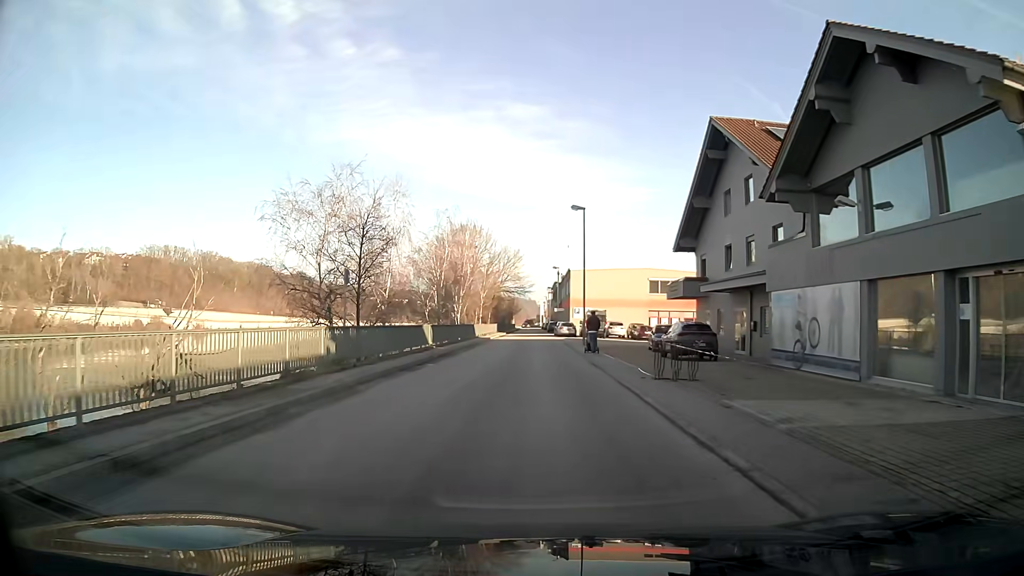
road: unclassified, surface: asphalt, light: Day
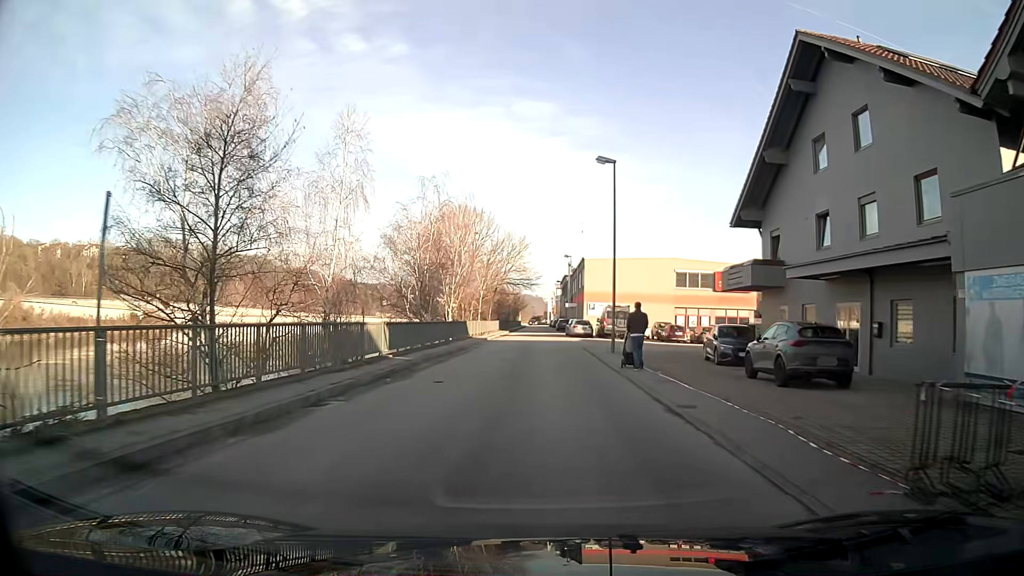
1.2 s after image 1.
(0.0, +11.0) m; 0°
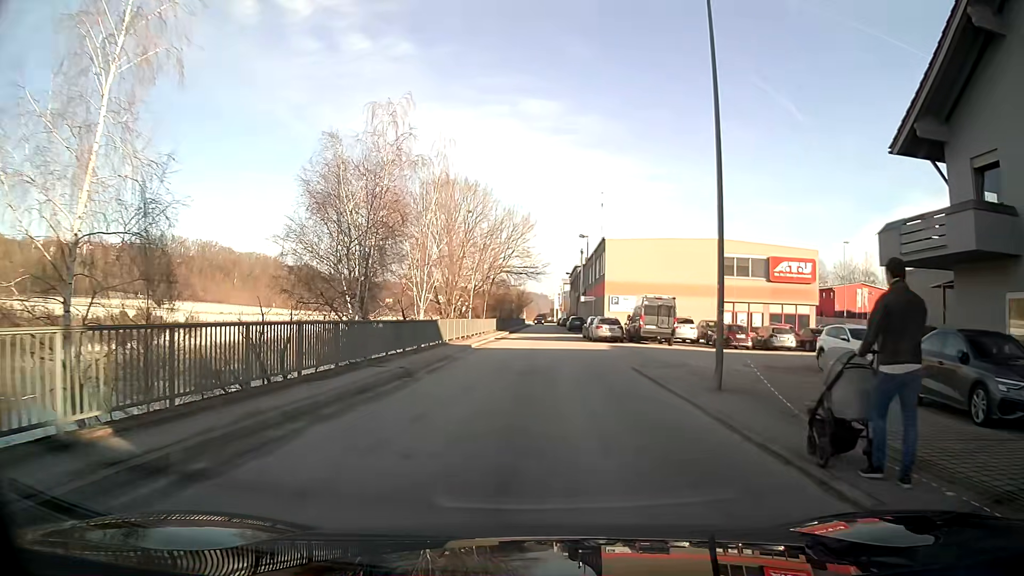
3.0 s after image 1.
(-0.1, +14.8) m; 0°
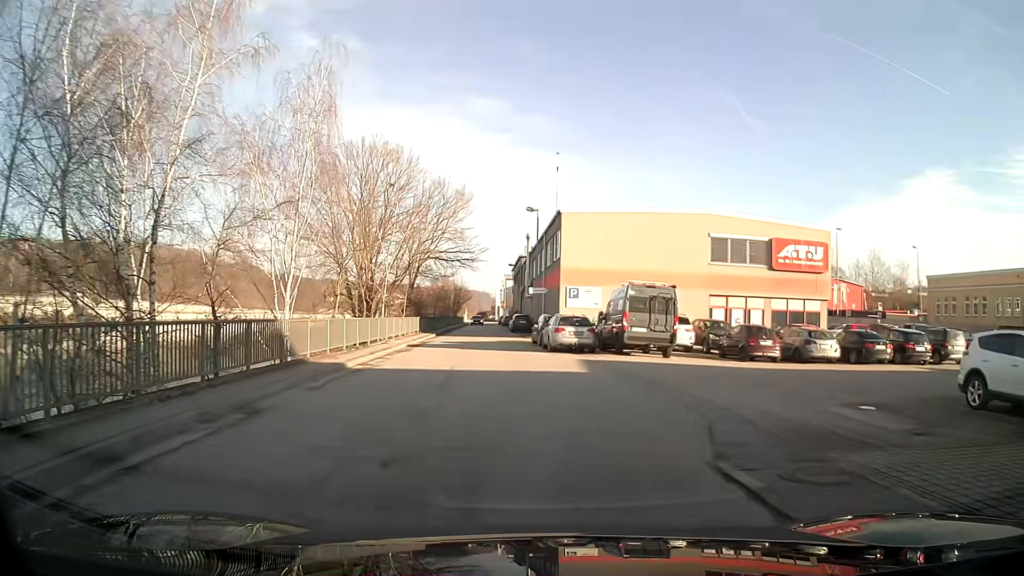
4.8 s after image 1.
(+0.5, +12.4) m; +5°
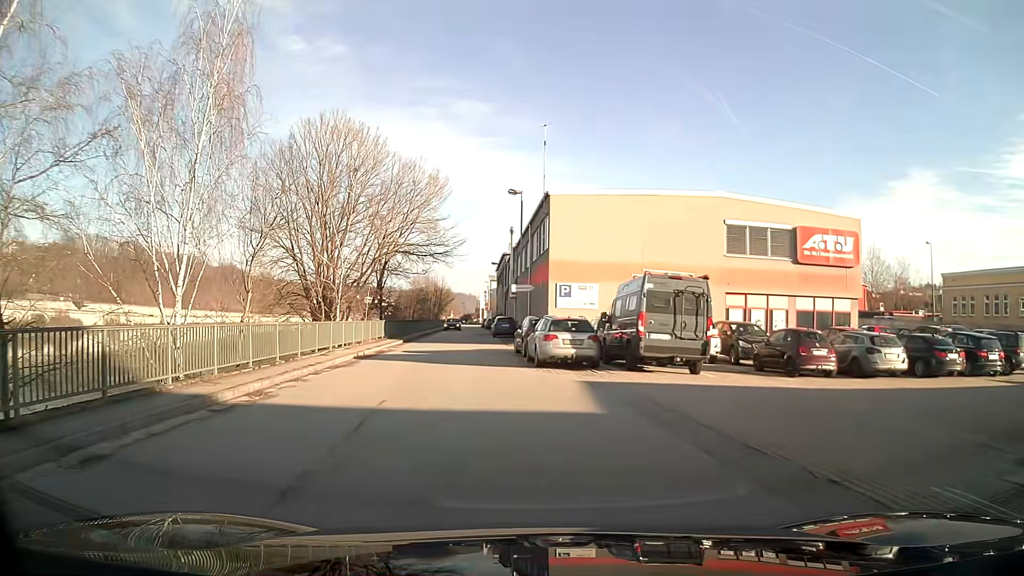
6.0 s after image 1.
(+0.1, +6.3) m; 0°
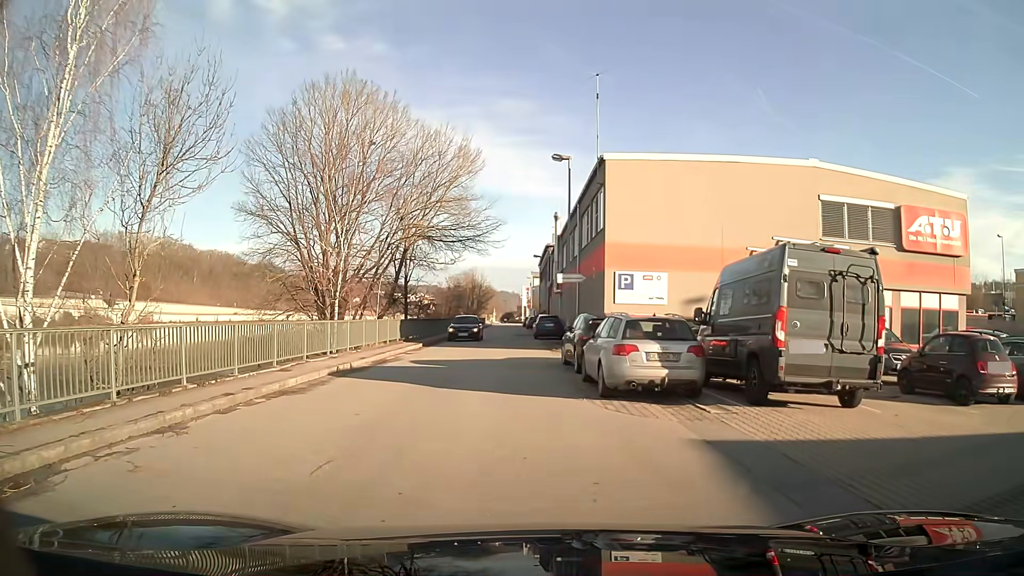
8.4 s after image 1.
(-0.2, +6.9) m; -3°
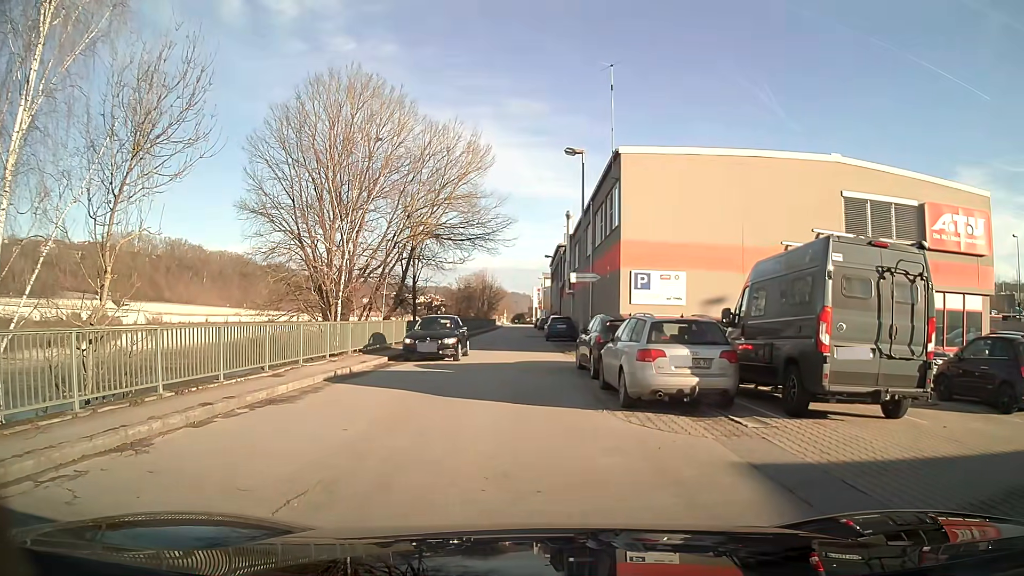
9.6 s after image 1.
(0.0, +1.1) m; 0°
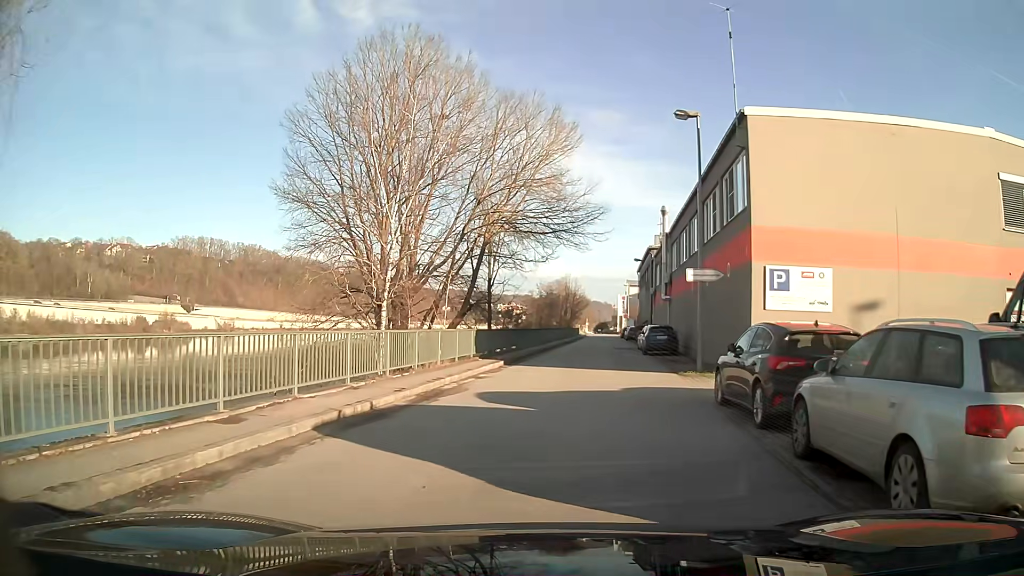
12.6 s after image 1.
(-0.6, +6.5) m; -7°
(0, +10) (+1, +20) (+2, +30) (+3, +40) (+4, +50) (+5, +60) (+6, +70) (+7, +80) (+8, +90) (+15, +95) m
